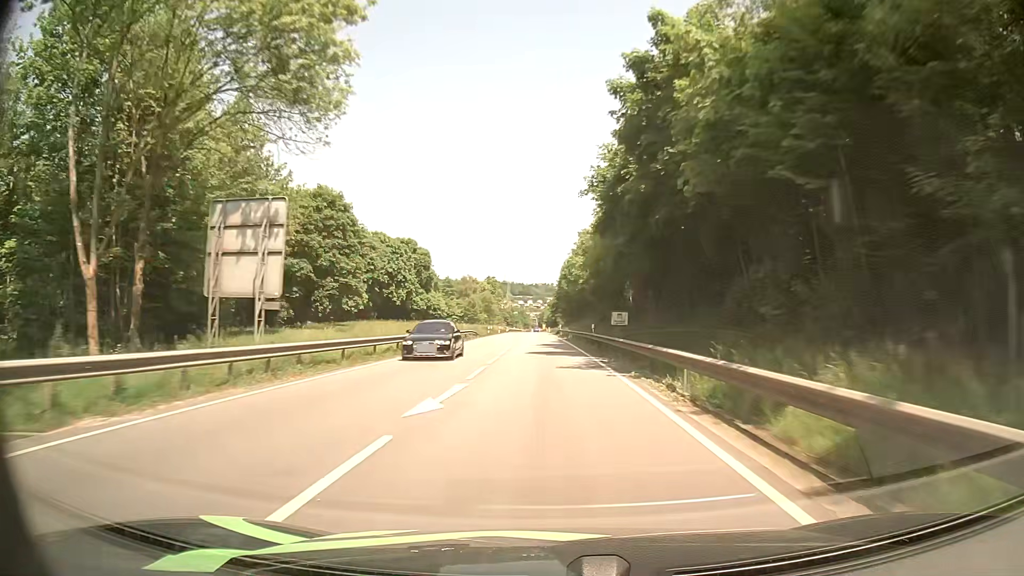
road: primary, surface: asphalt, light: Day
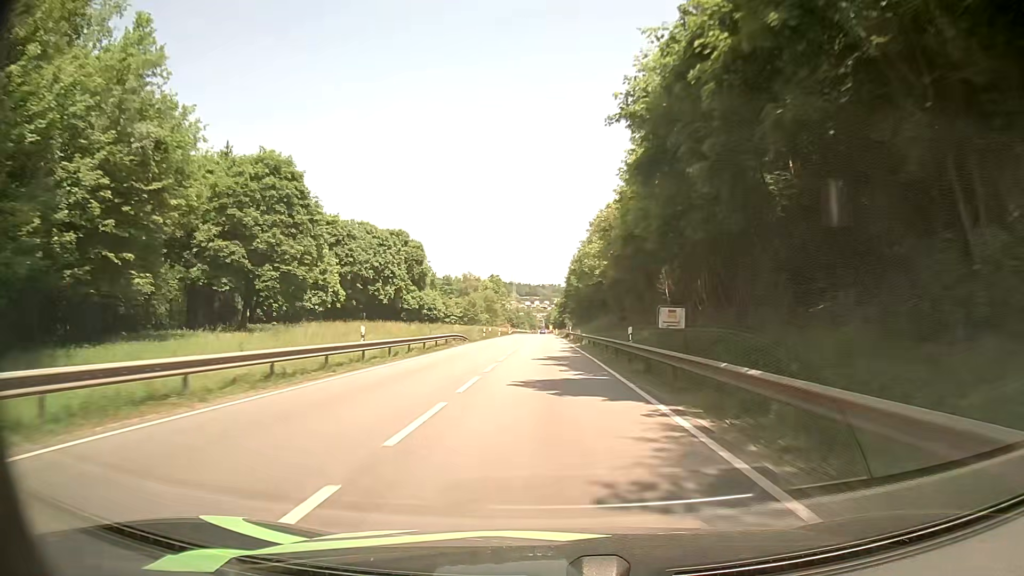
(-0.1, +14.3) m; 0°
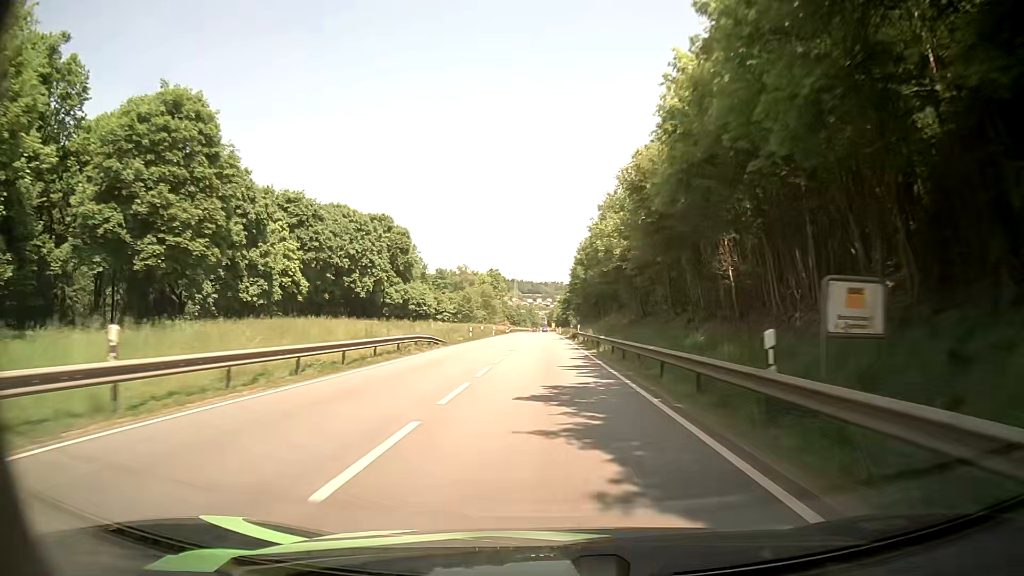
(-0.1, +14.4) m; 0°
(0, +10) (0, +20) (0, +30) (0, +40) (0, +50) (-1, +60) (-1, +70) (-1, +80) (-1, +90) (-1, +100) m
